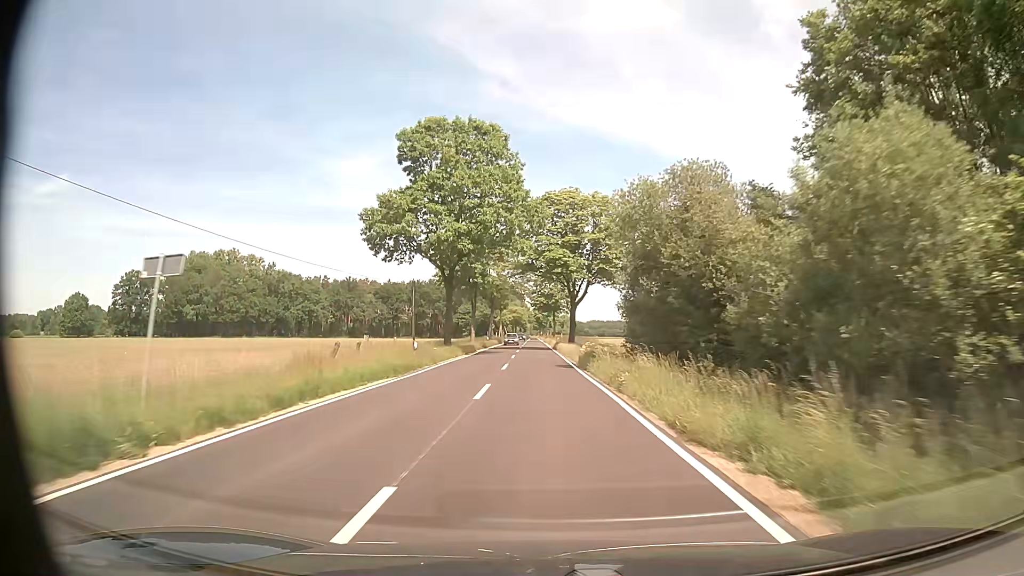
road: tertiary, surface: asphalt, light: Day
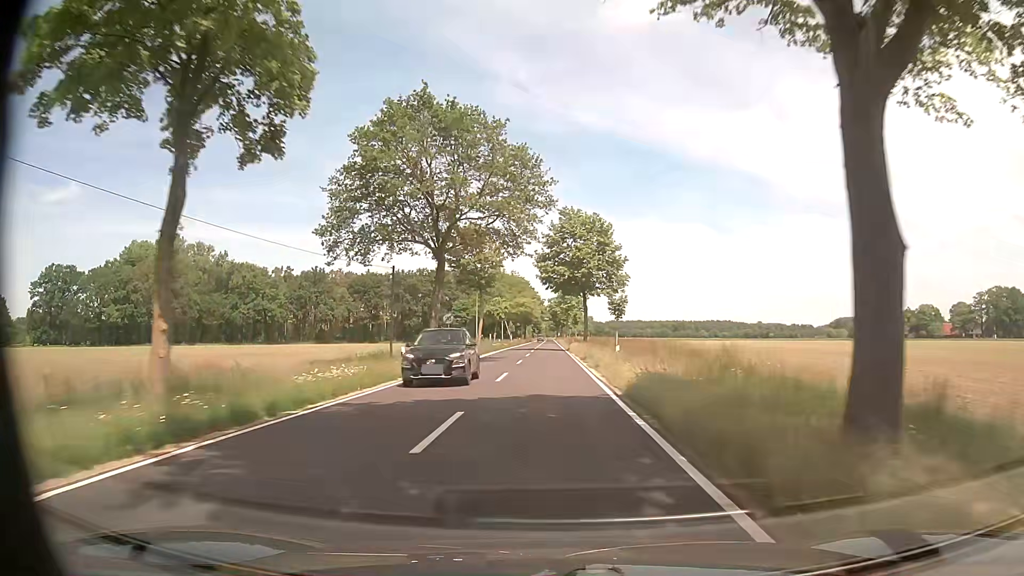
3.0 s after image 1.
(-0.9, +54.6) m; -1°
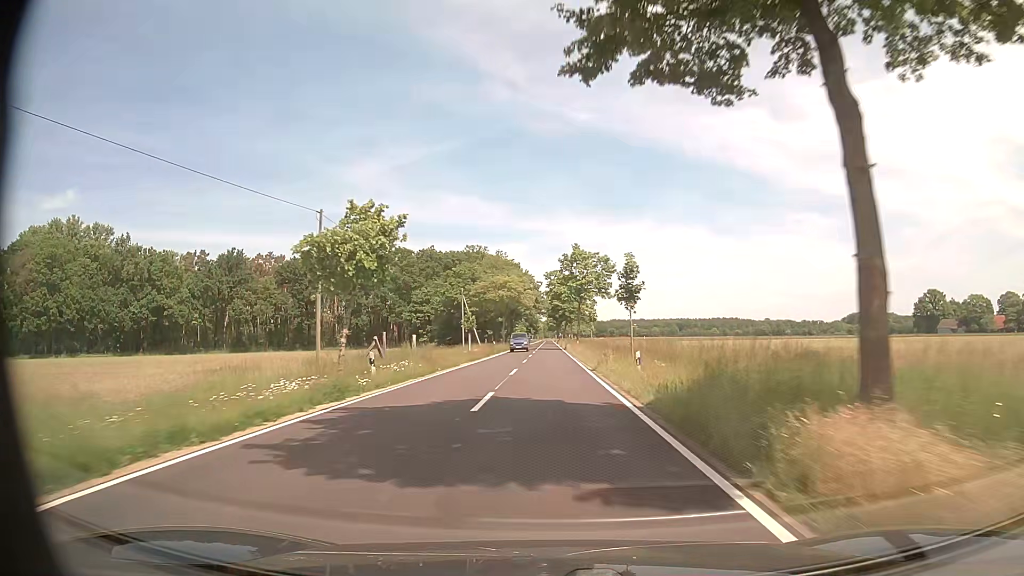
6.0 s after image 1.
(-0.3, +56.1) m; 0°
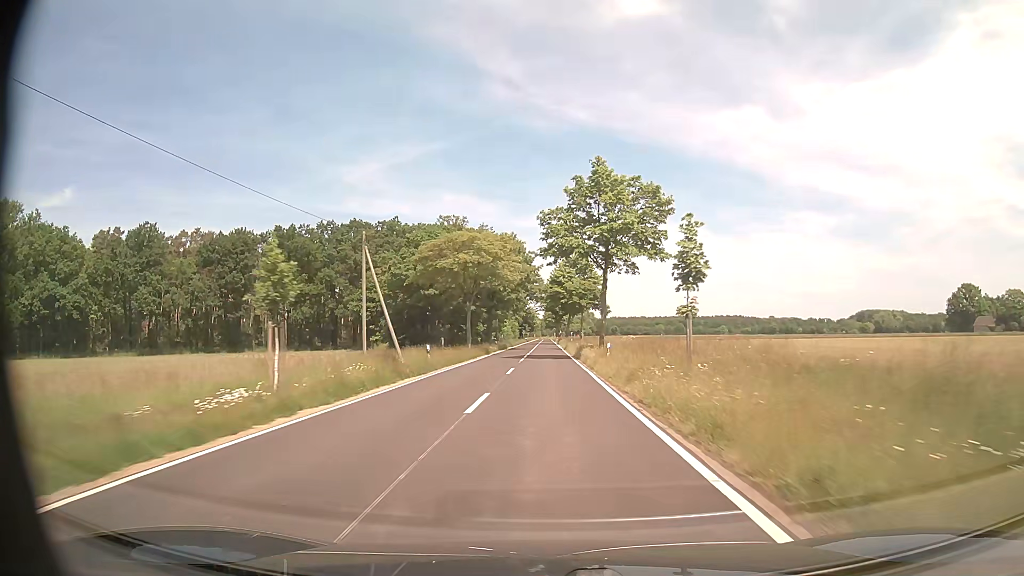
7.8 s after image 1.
(0.0, +36.8) m; 0°
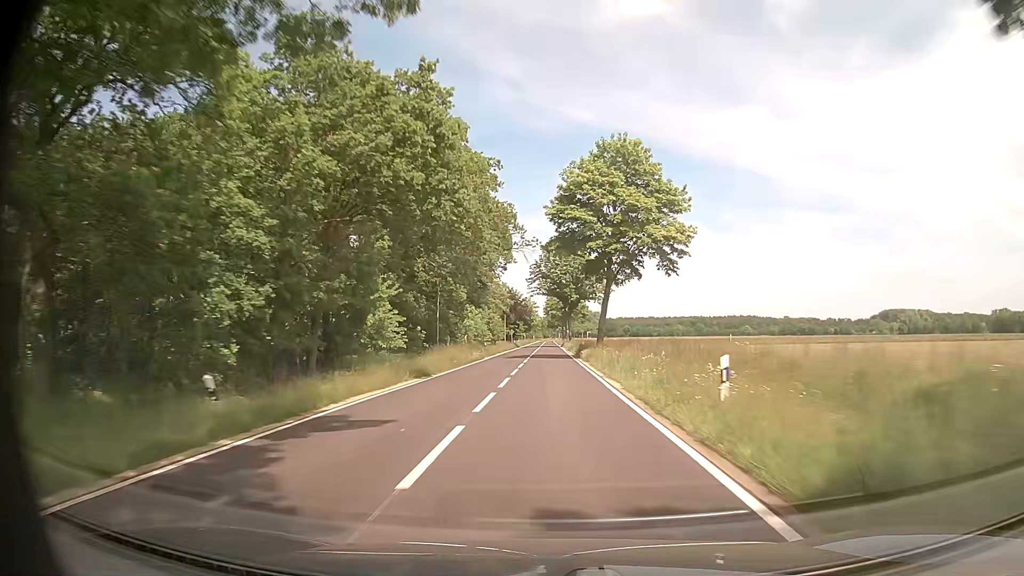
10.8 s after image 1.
(-0.1, +67.0) m; 0°
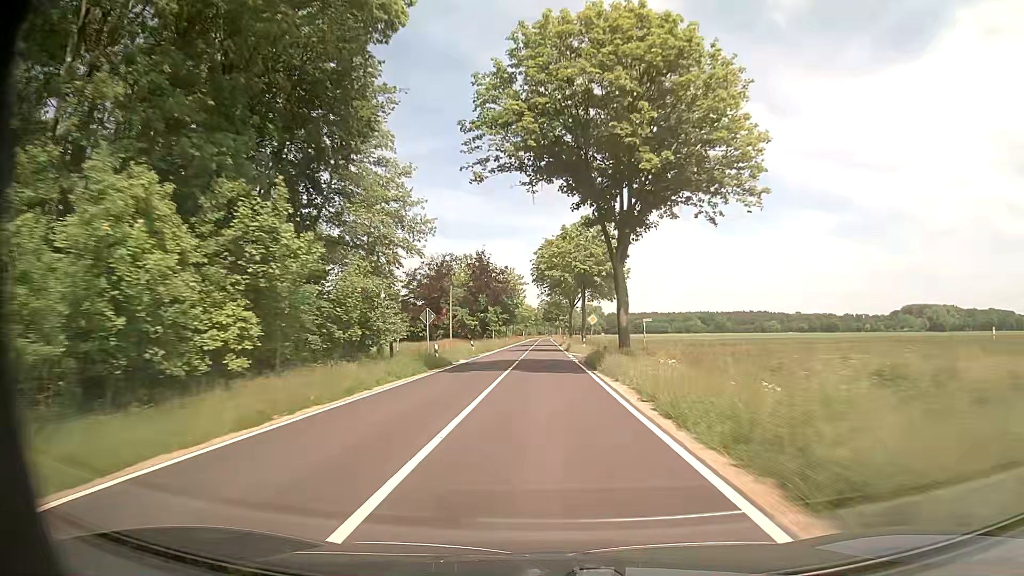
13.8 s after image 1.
(+0.2, +73.2) m; 0°
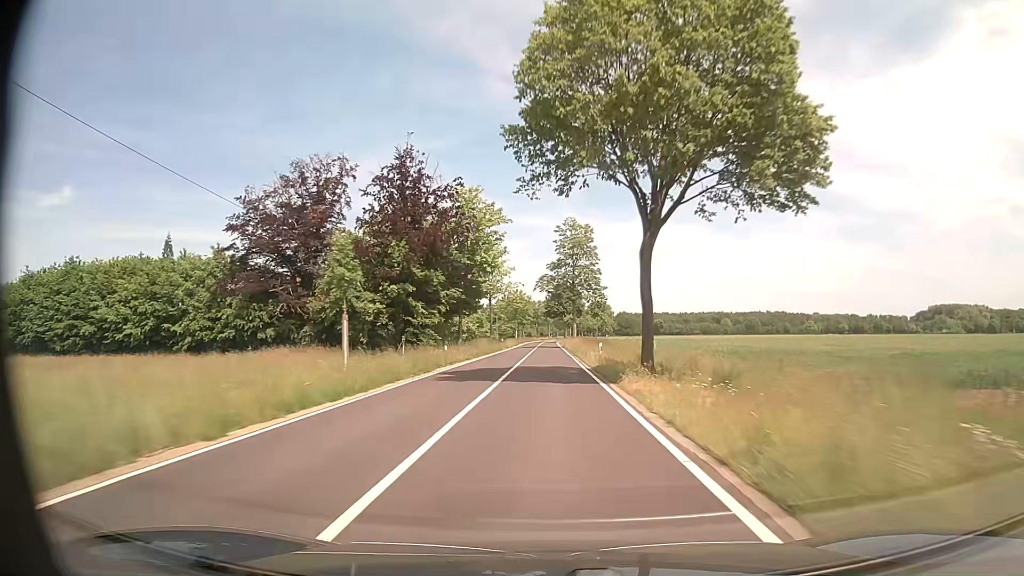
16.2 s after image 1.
(0.0, +61.3) m; 0°
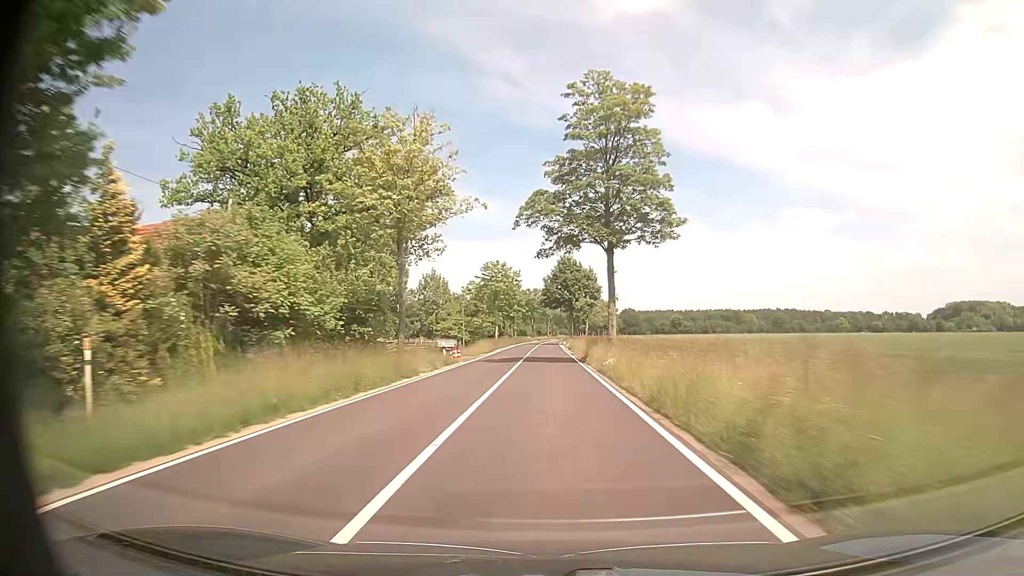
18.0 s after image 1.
(-0.1, +46.6) m; 0°
(0, +10) (0, +20) (0, +30) (0, +40) (0, +50) (0, +60) (0, +70) (0, +80) (0, +90) (0, +100) m
